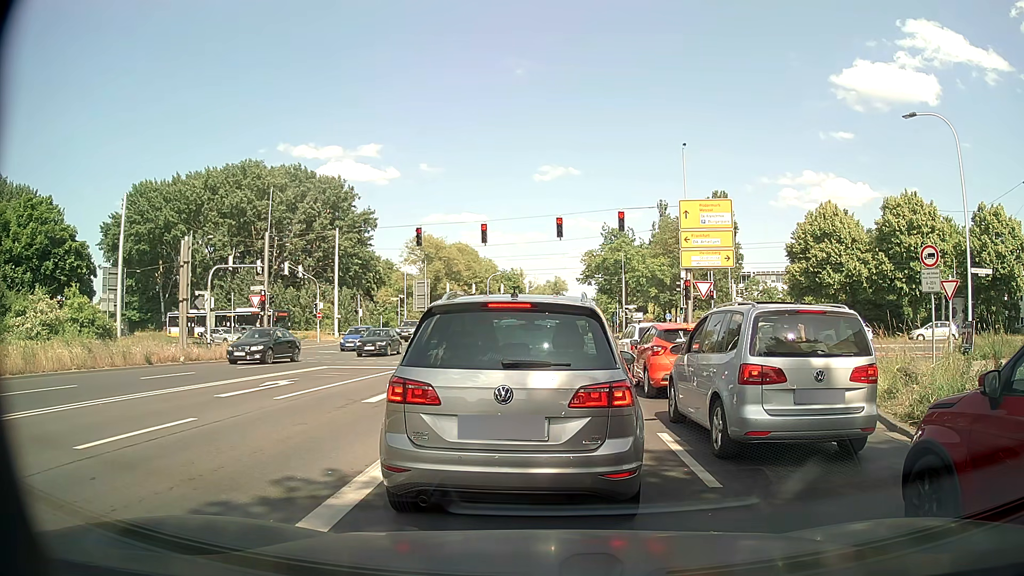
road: secondary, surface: asphalt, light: Day
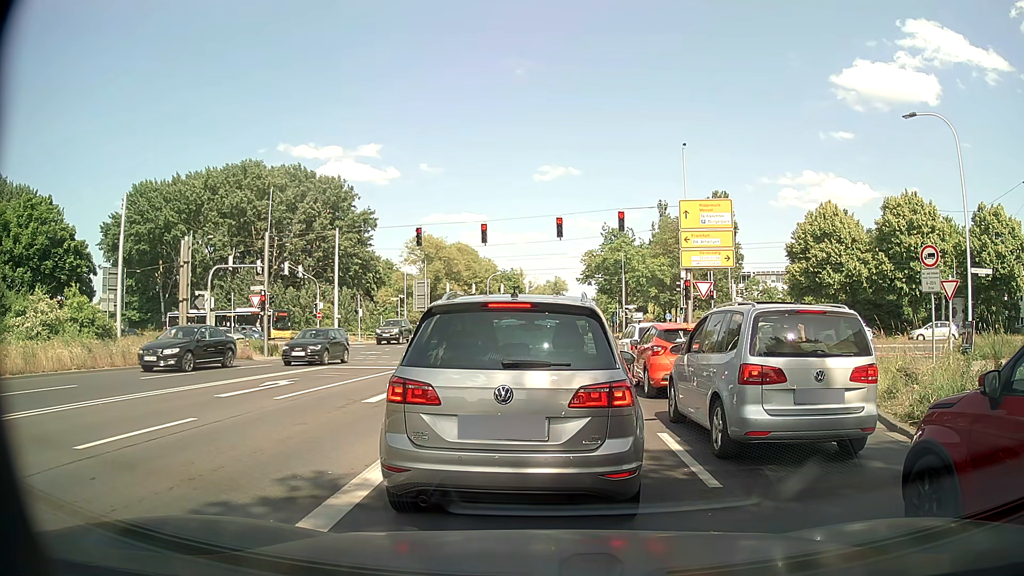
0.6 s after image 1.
(0.0, 0.0) m; 0°
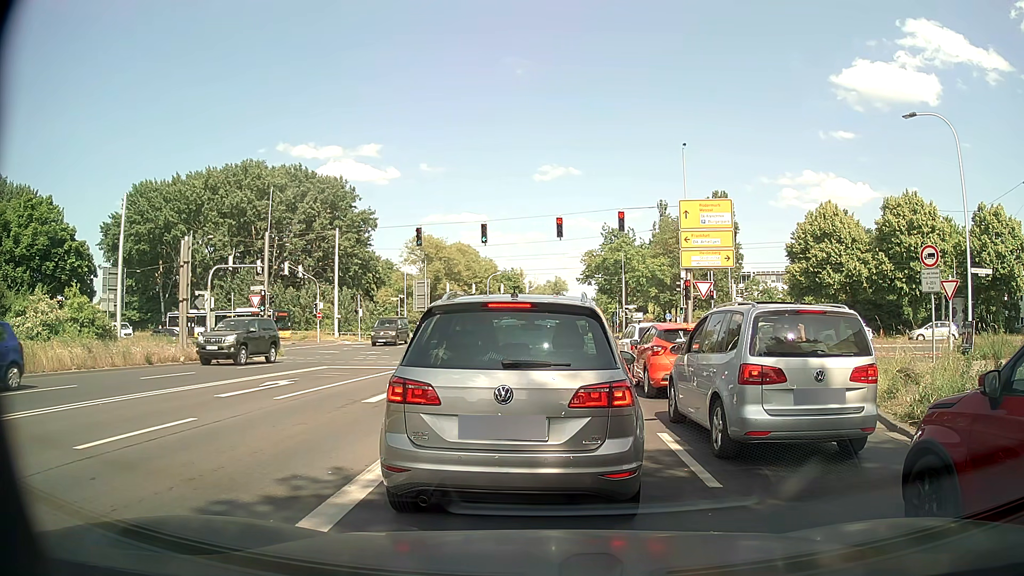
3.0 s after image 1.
(0.0, 0.0) m; 0°
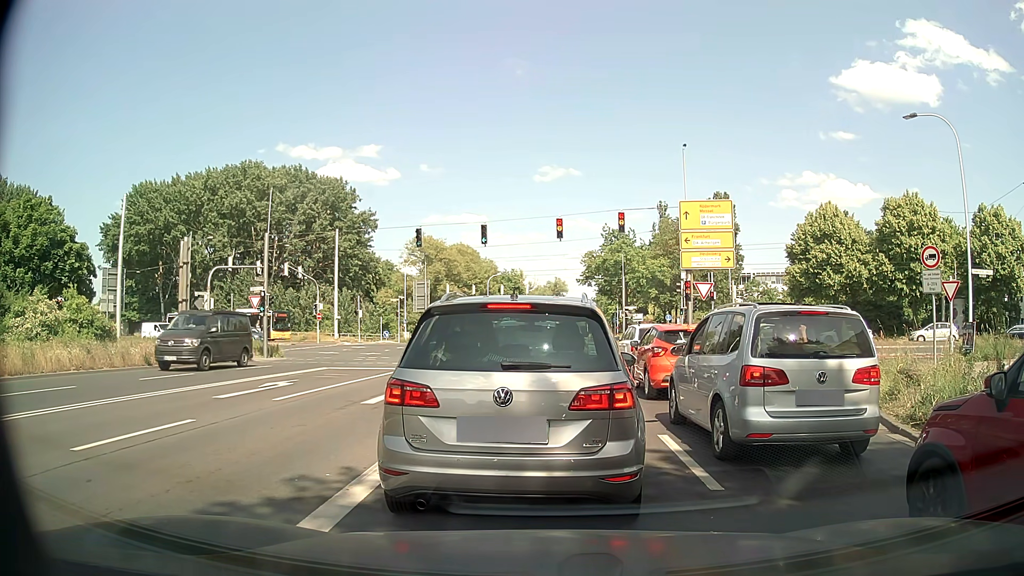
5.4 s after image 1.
(0.0, 0.0) m; 0°
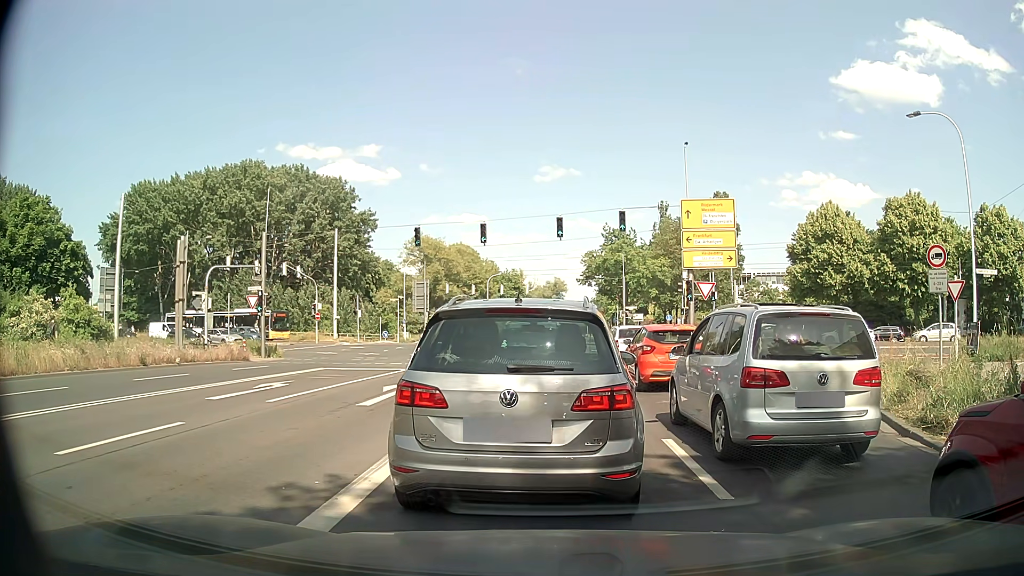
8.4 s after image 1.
(0.0, +0.4) m; 0°
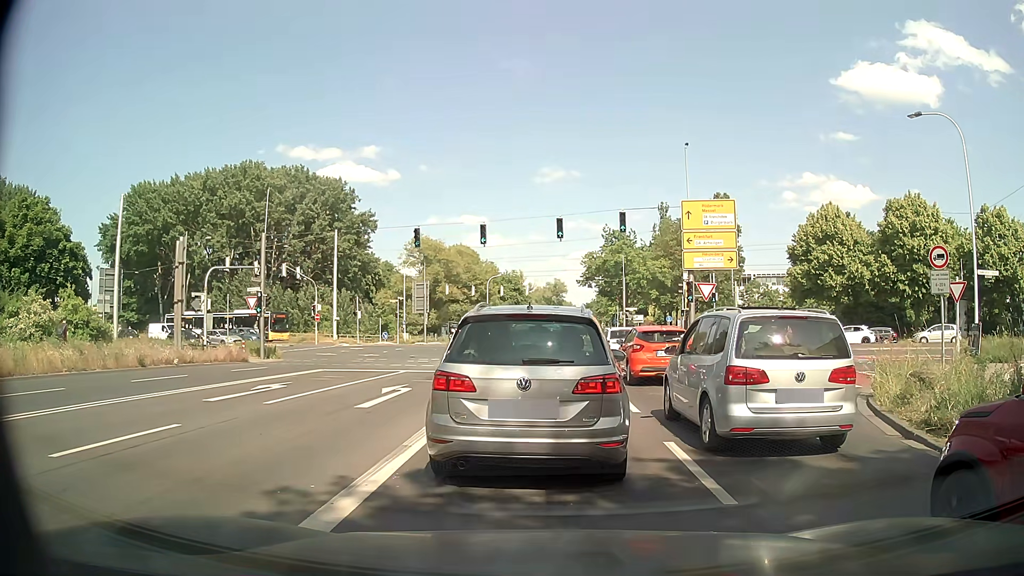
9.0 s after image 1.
(0.0, +0.1) m; 0°
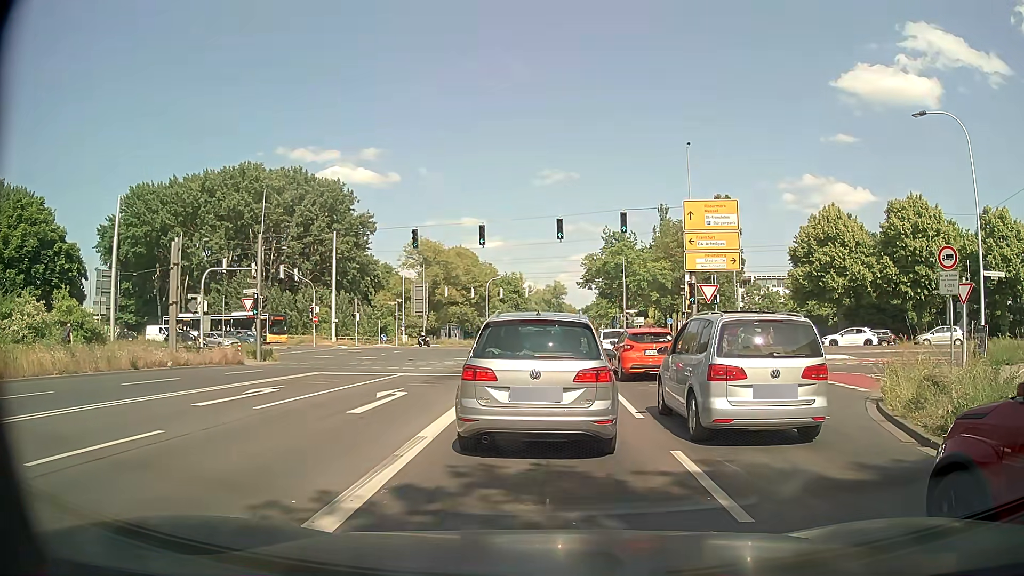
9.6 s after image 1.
(0.0, +0.5) m; 0°
